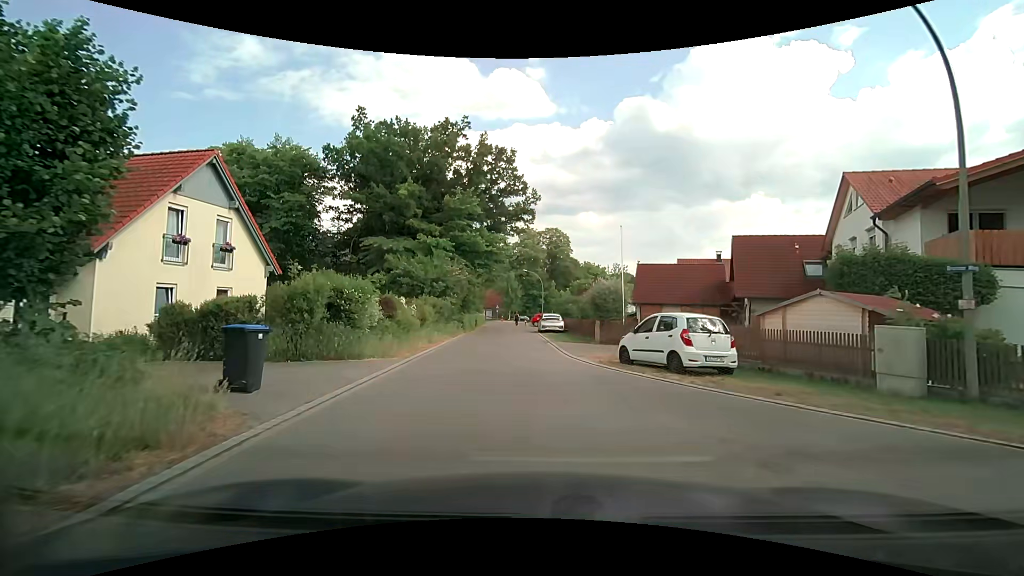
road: residential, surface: asphalt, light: Day
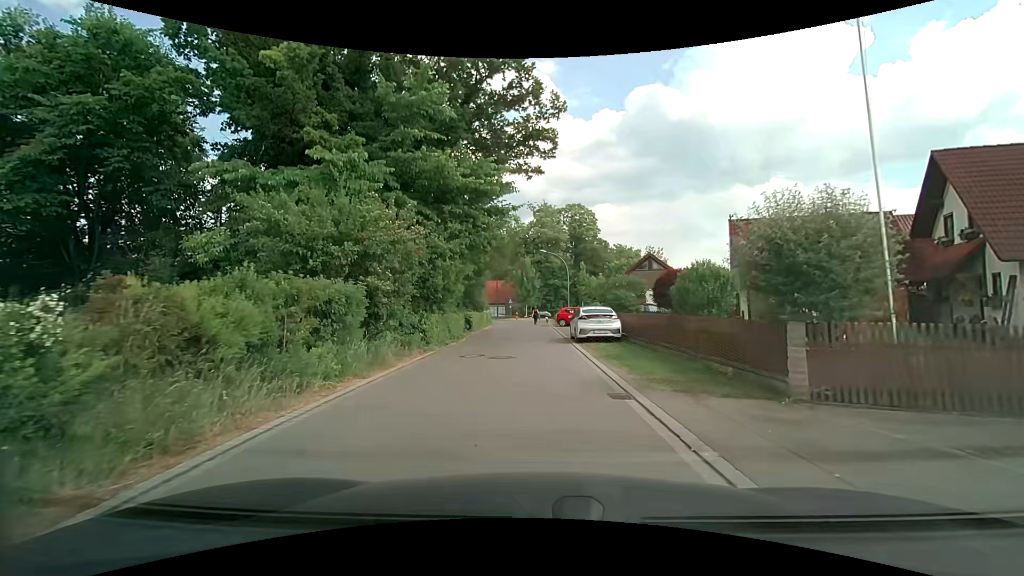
(-0.4, +17.2) m; -2°
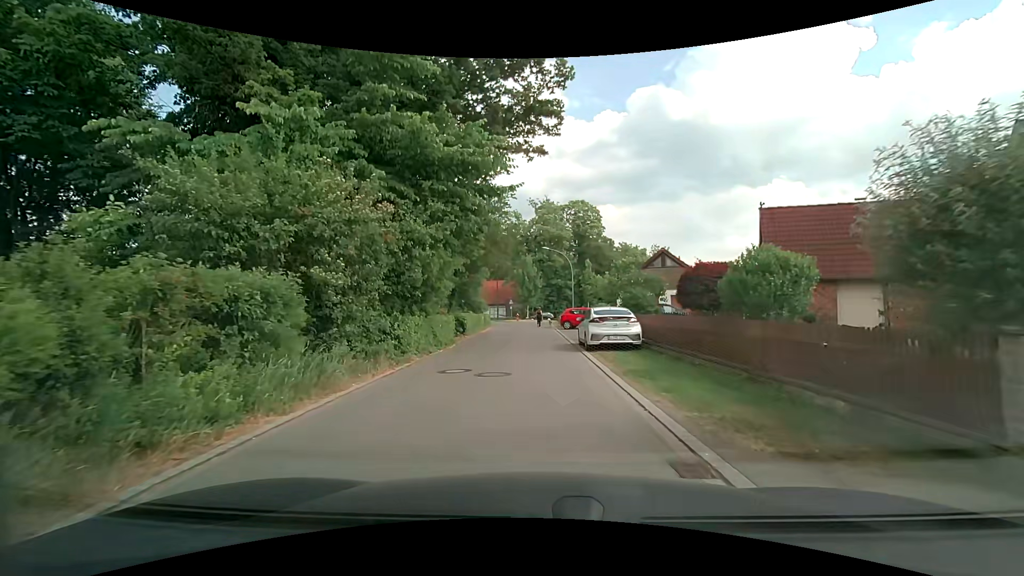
(0.0, +3.5) m; 0°
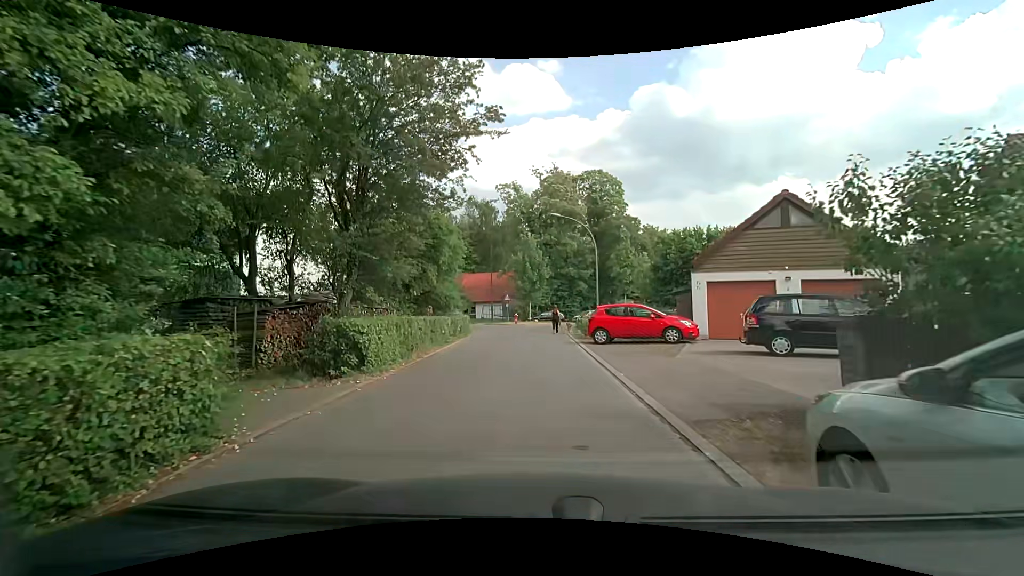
(-0.1, +16.6) m; -1°
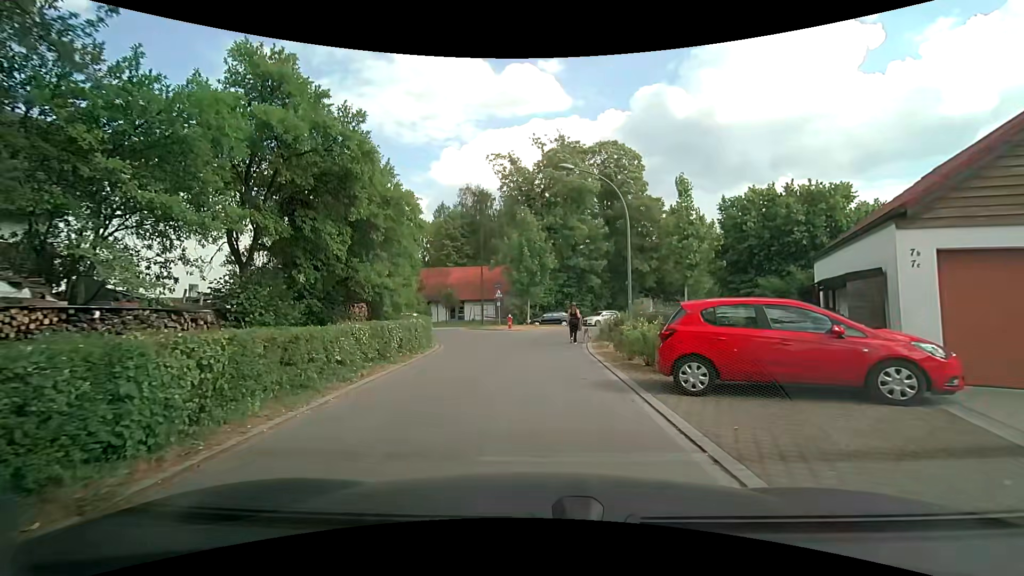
(0.0, +11.0) m; -2°
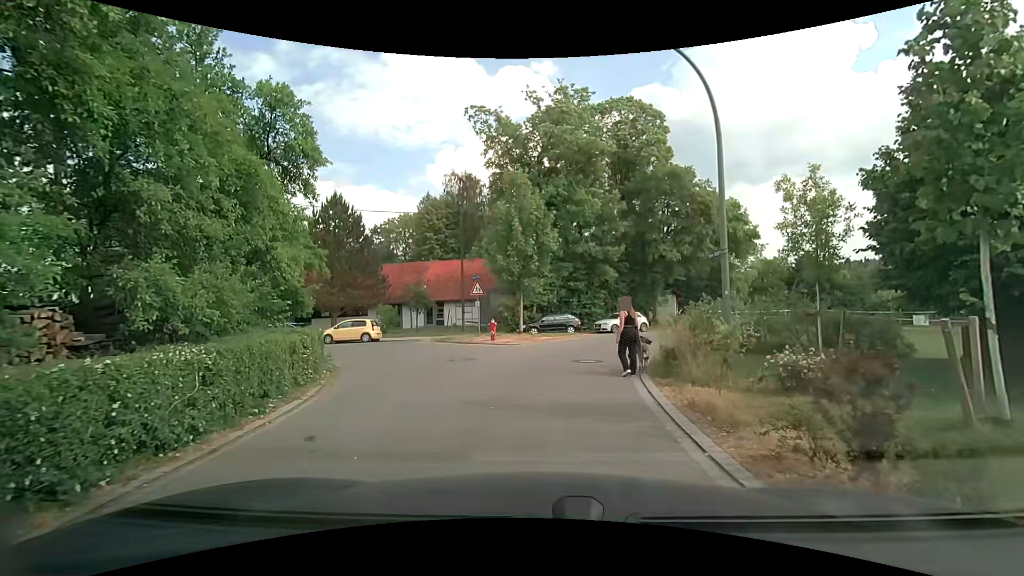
(+0.3, +11.0) m; +2°
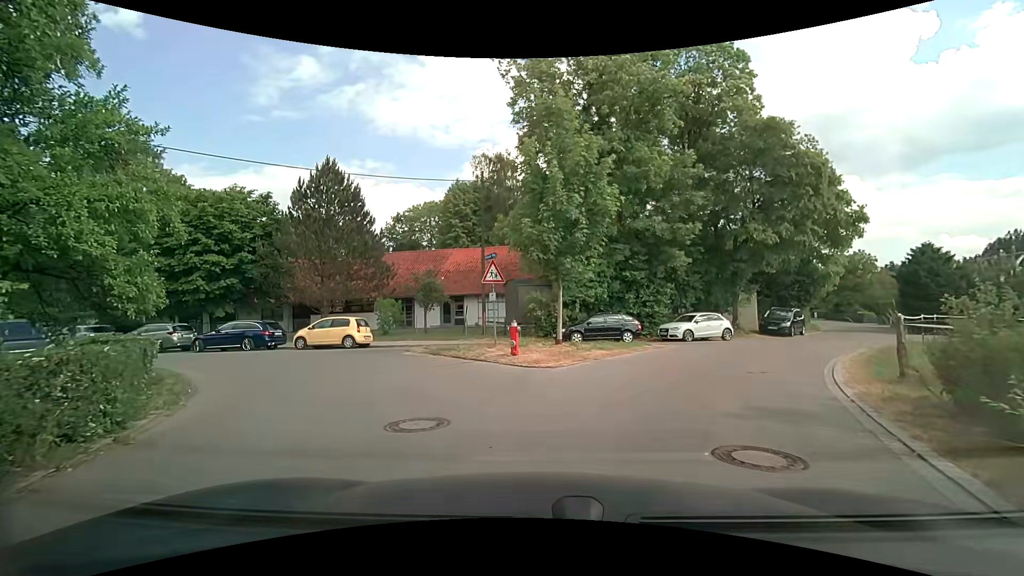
(-0.3, +8.5) m; -4°
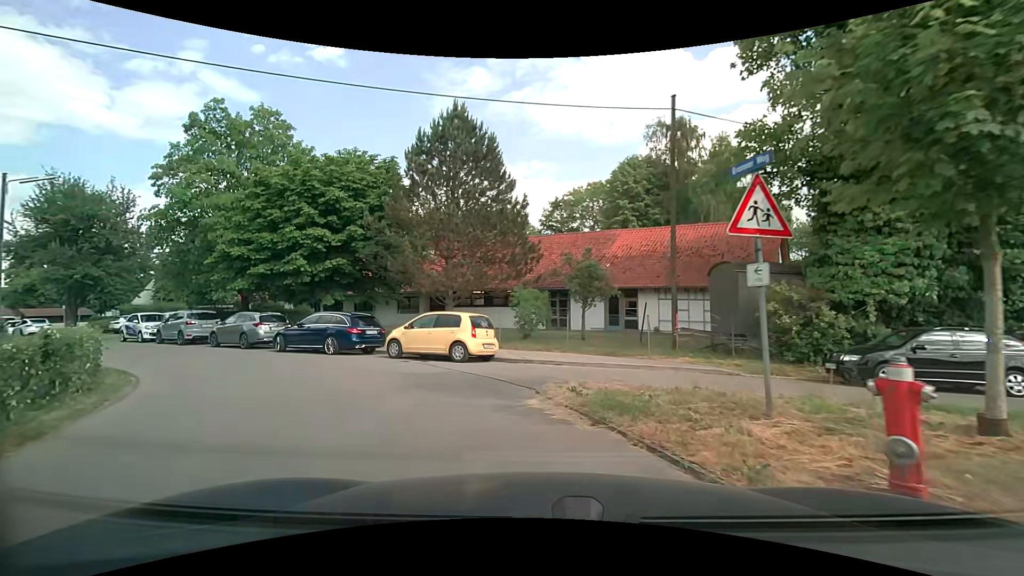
(-1.3, +9.6) m; -17°
